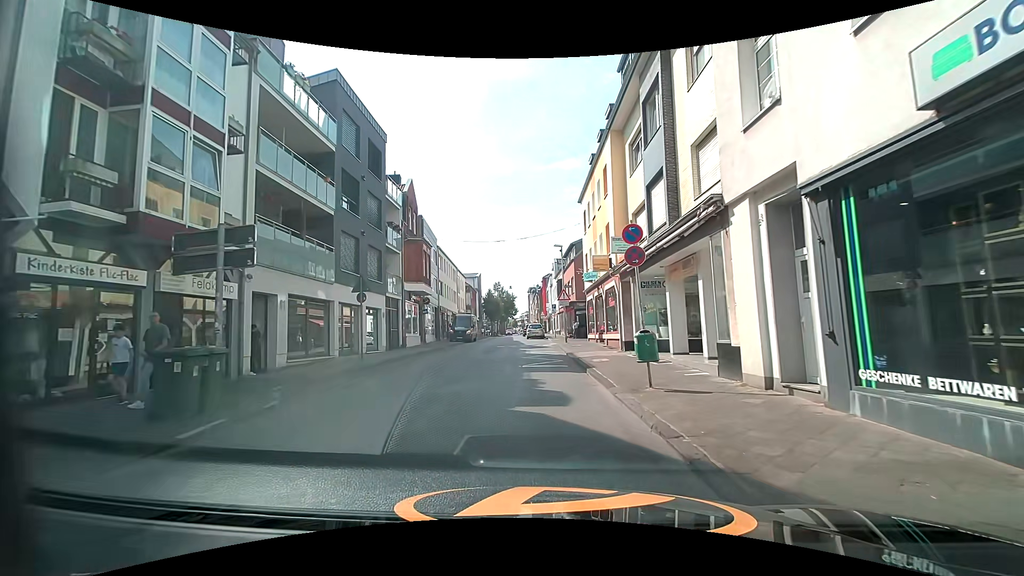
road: residential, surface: asphalt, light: Day
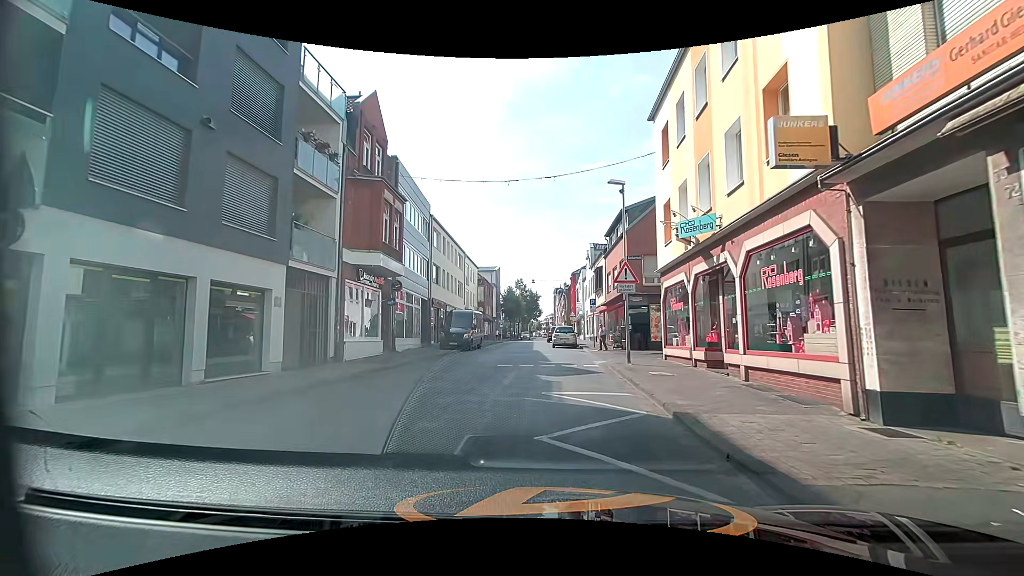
(-0.7, +14.5) m; -3°
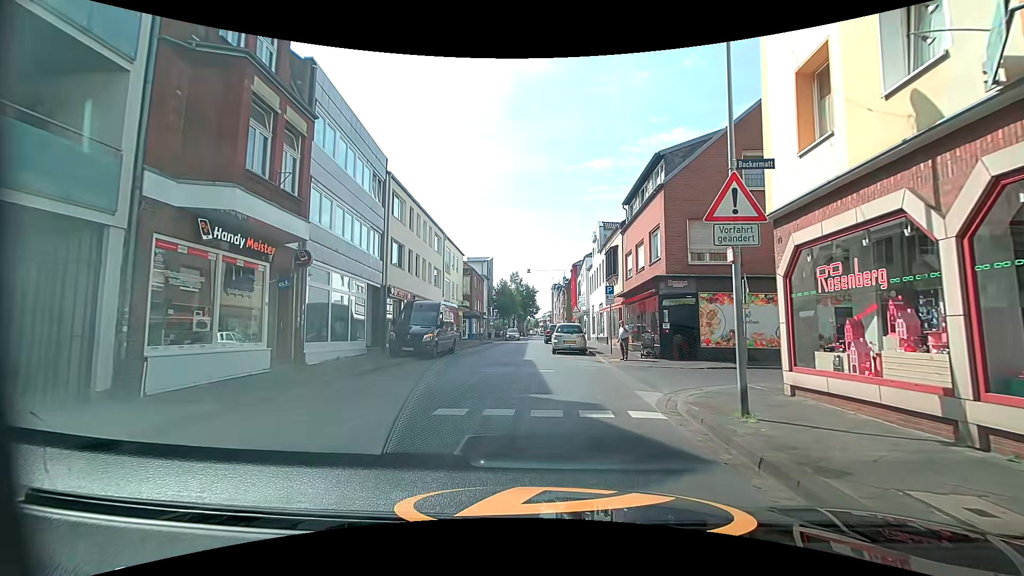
(-0.1, +9.5) m; +2°
